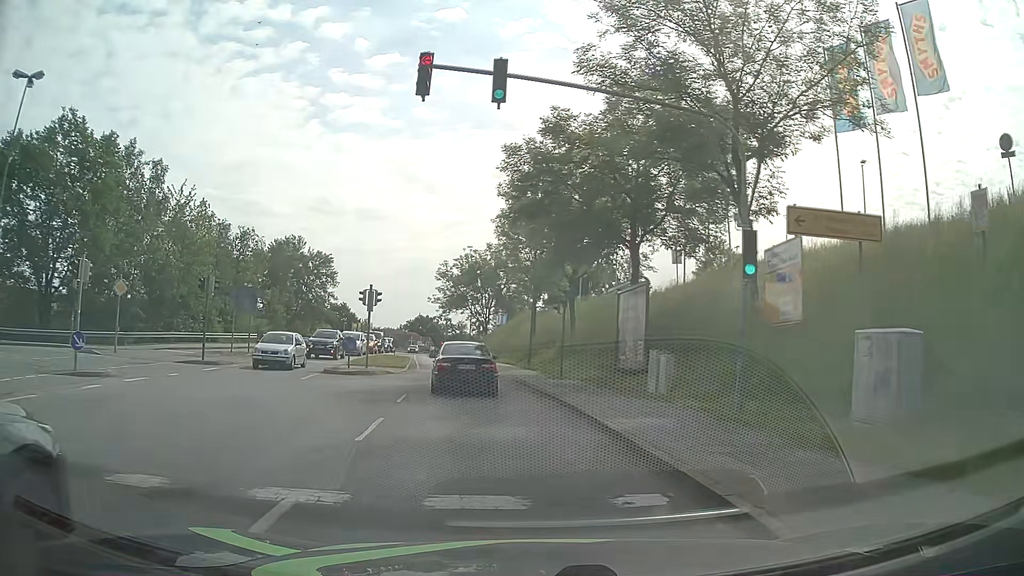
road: tertiary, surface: asphalt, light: Day
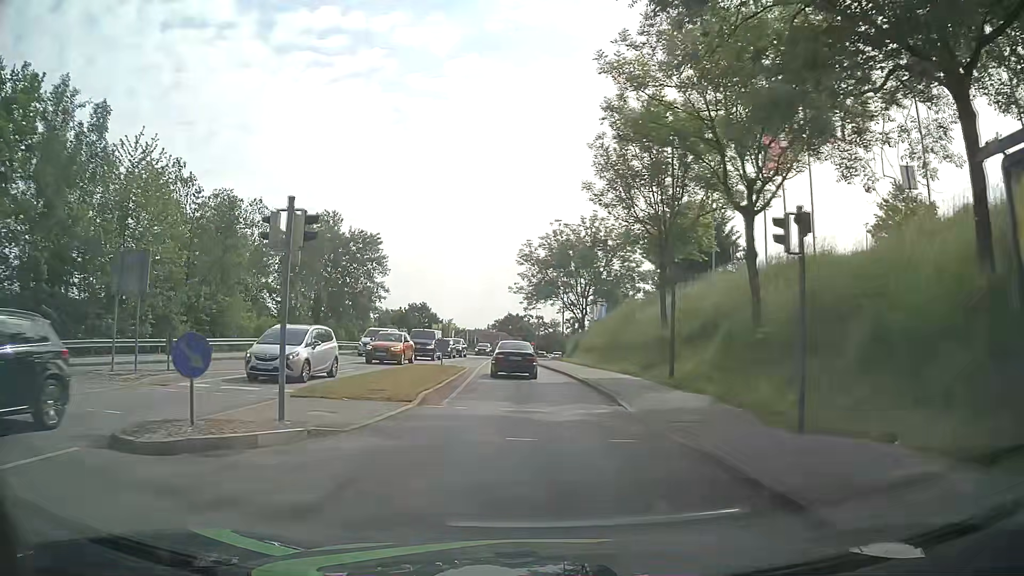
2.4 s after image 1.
(-1.5, +18.5) m; -9°
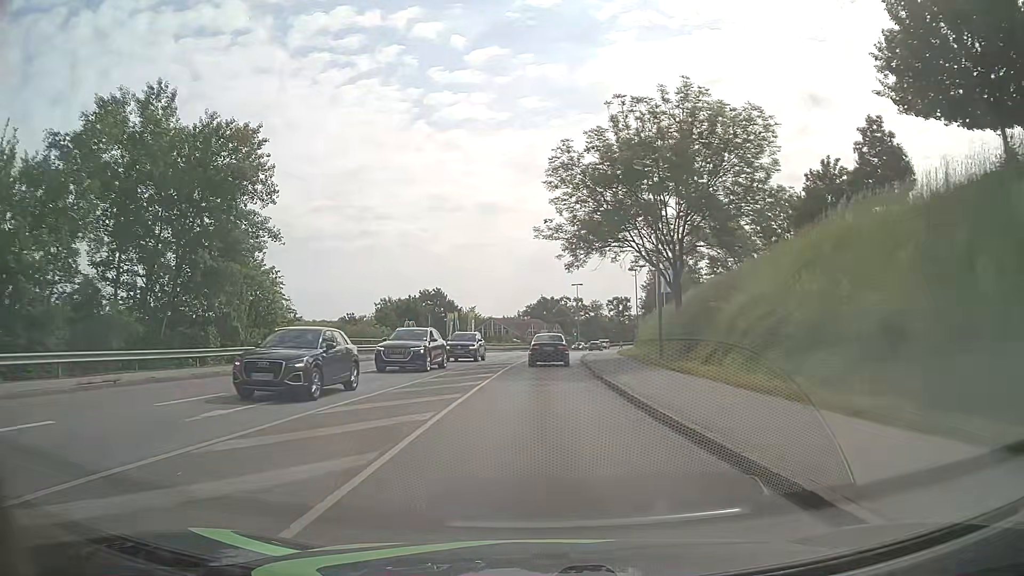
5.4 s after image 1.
(-0.9, +33.0) m; -2°
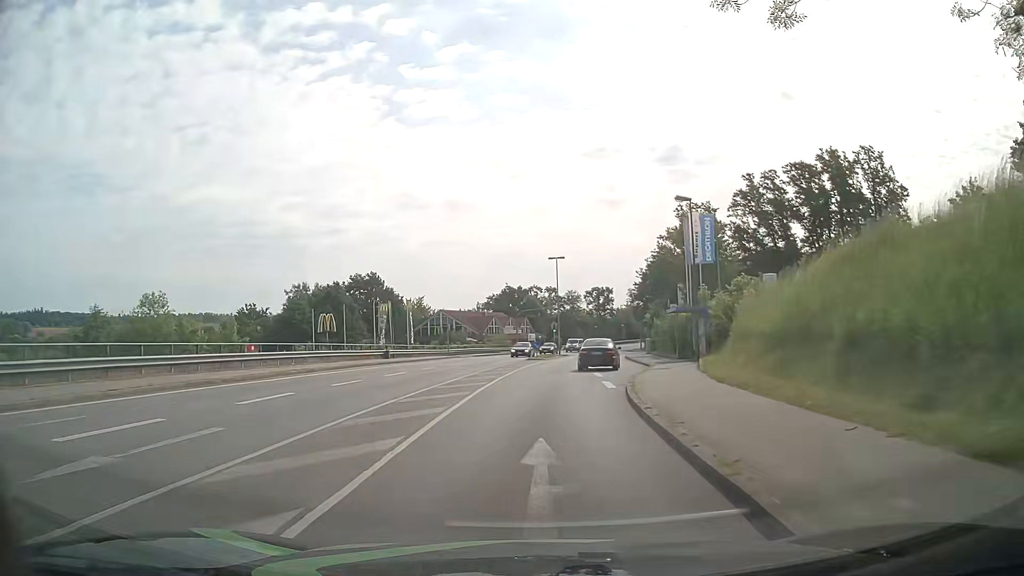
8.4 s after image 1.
(+0.3, +34.1) m; +3°
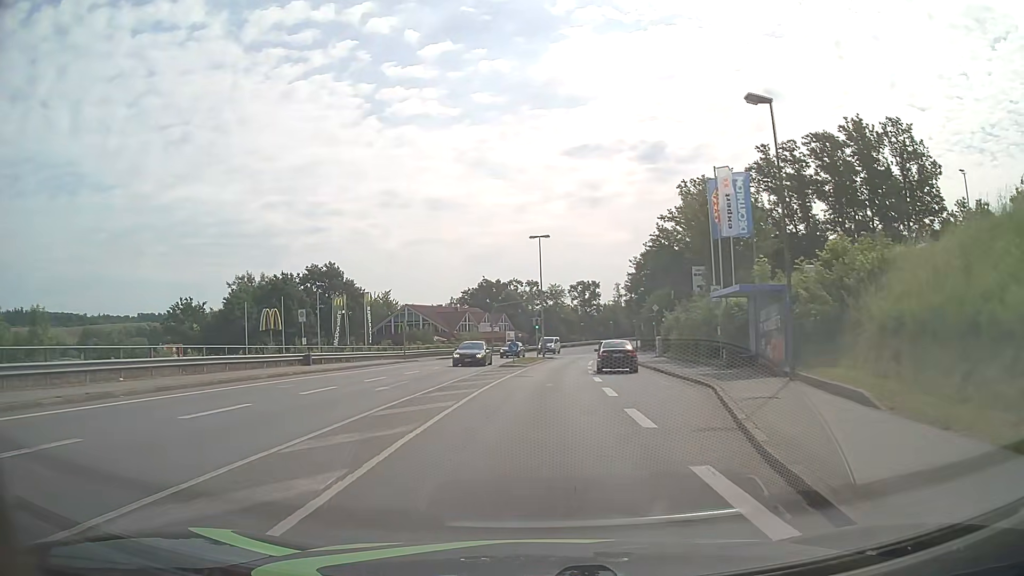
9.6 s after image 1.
(+0.1, +14.2) m; +1°
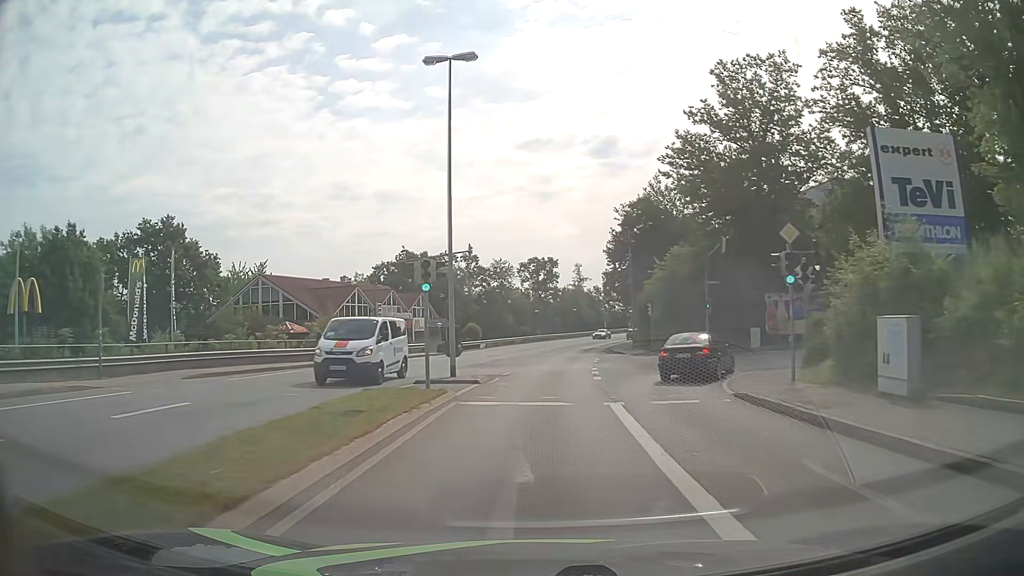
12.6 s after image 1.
(+1.3, +36.8) m; +4°
(0, +10) (0, +20) (+1, +30) (+2, +40) (+3, +50) (+4, +60) (+6, +70) (+8, +79) (+11, +89) (+14, +98) m
